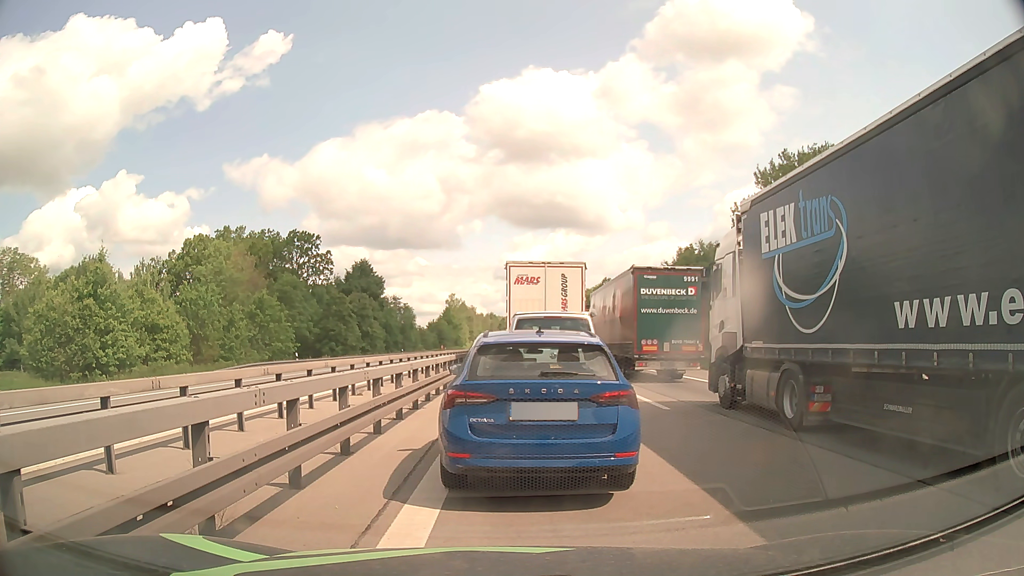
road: motorway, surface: asphalt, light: Day
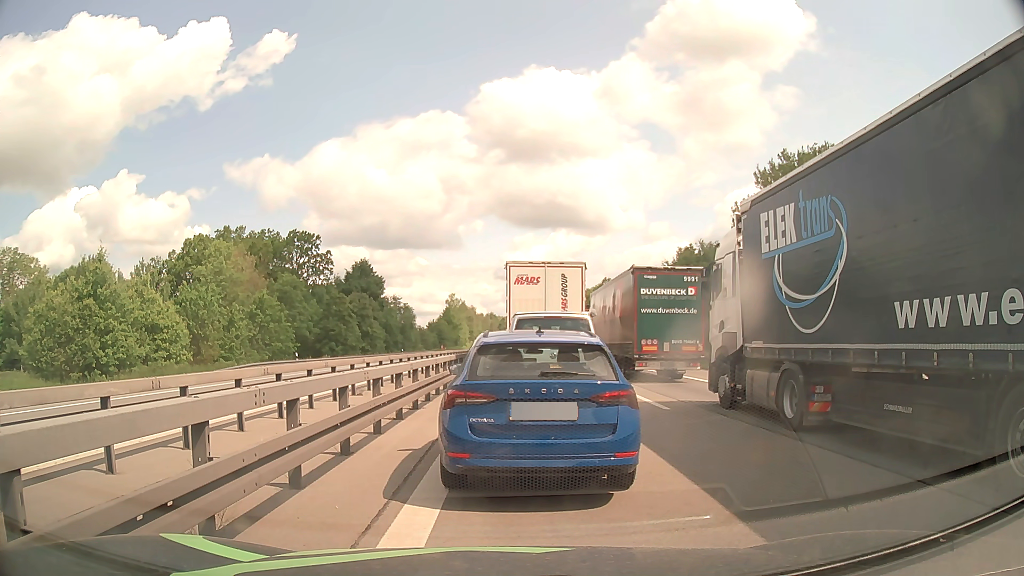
(0.0, 0.0) m; 0°
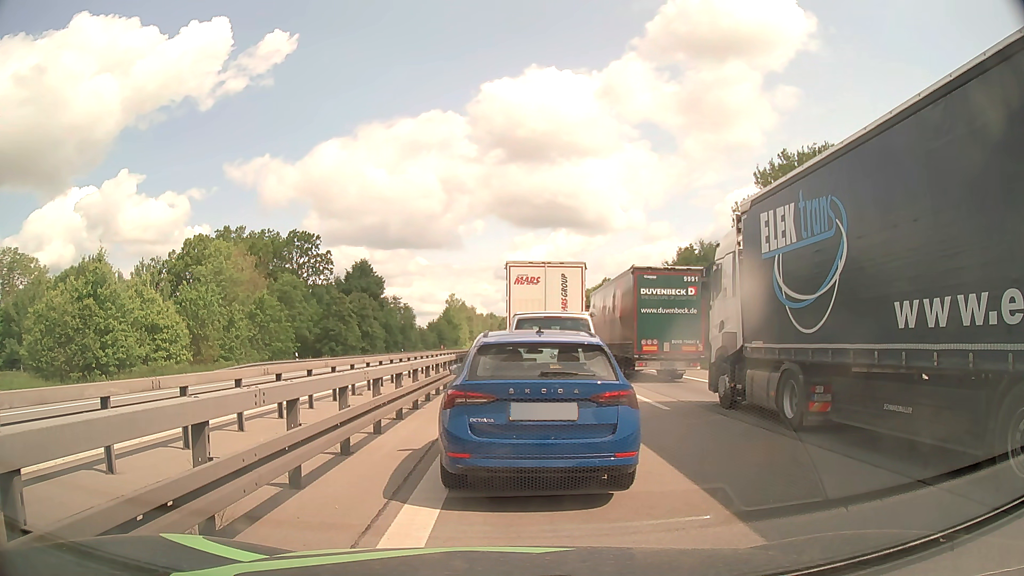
(0.0, 0.0) m; 0°
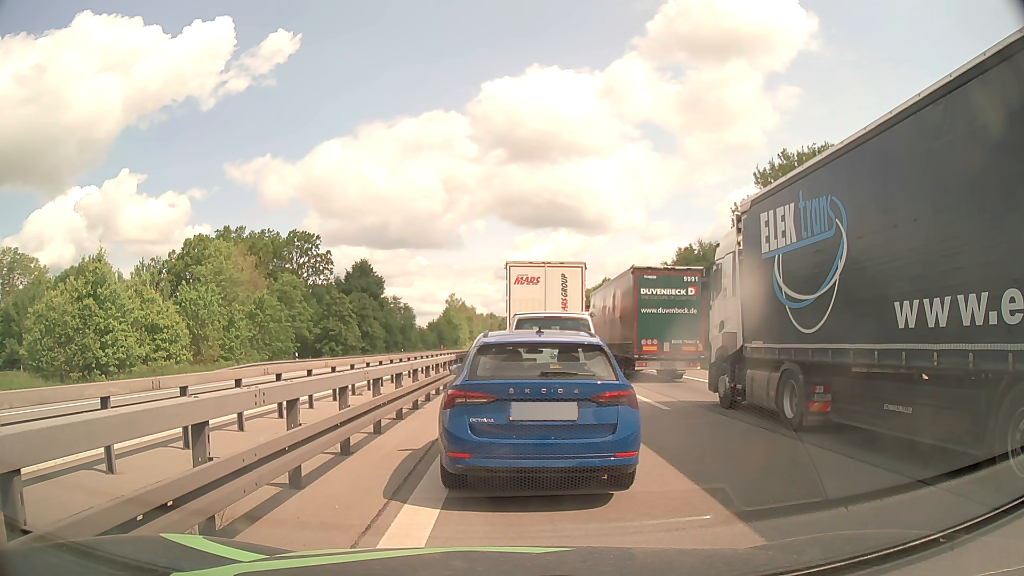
(0.0, 0.0) m; 0°
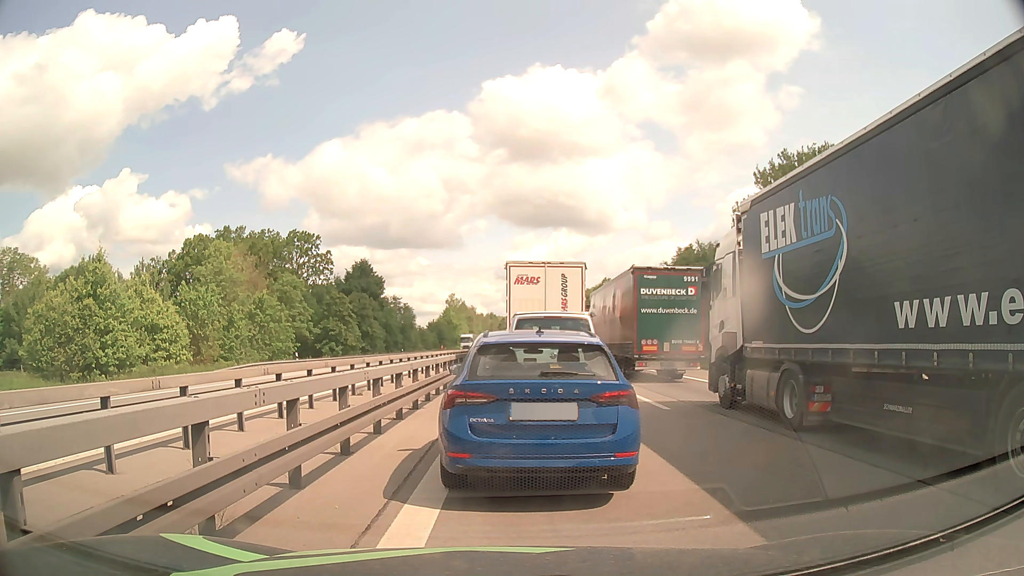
(0.0, 0.0) m; 0°
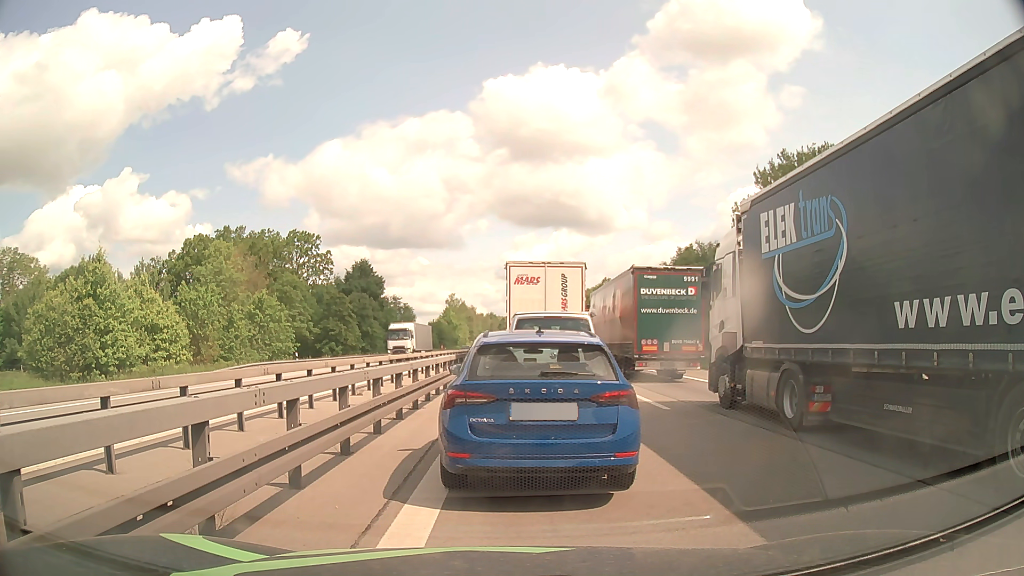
(0.0, 0.0) m; 0°
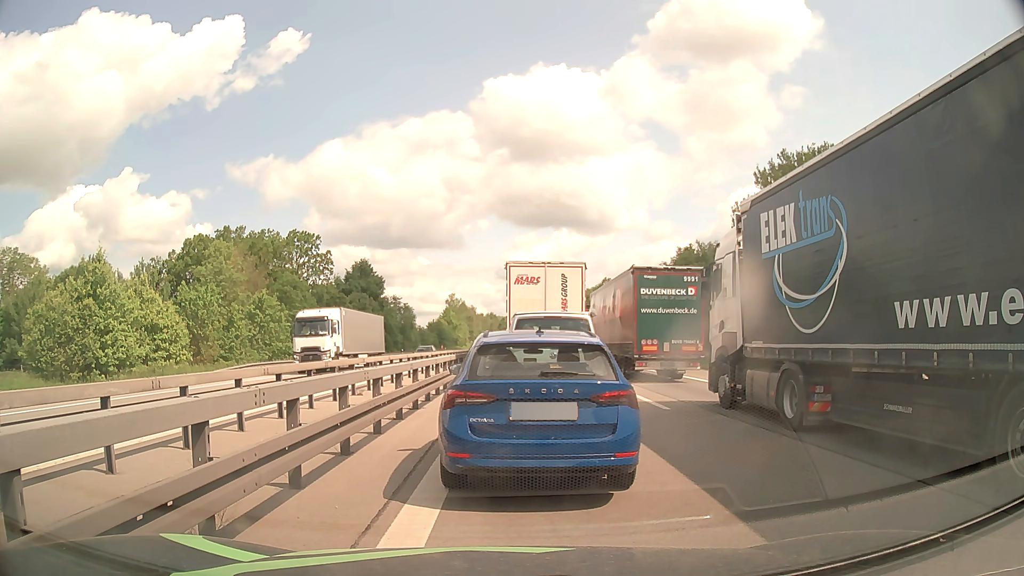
(0.0, 0.0) m; 0°
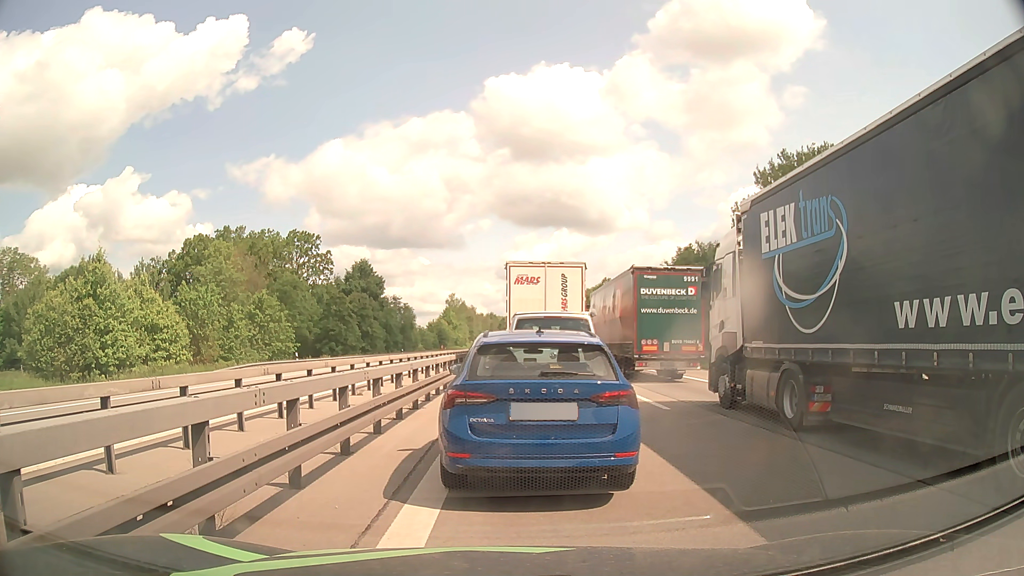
(0.0, 0.0) m; 0°
